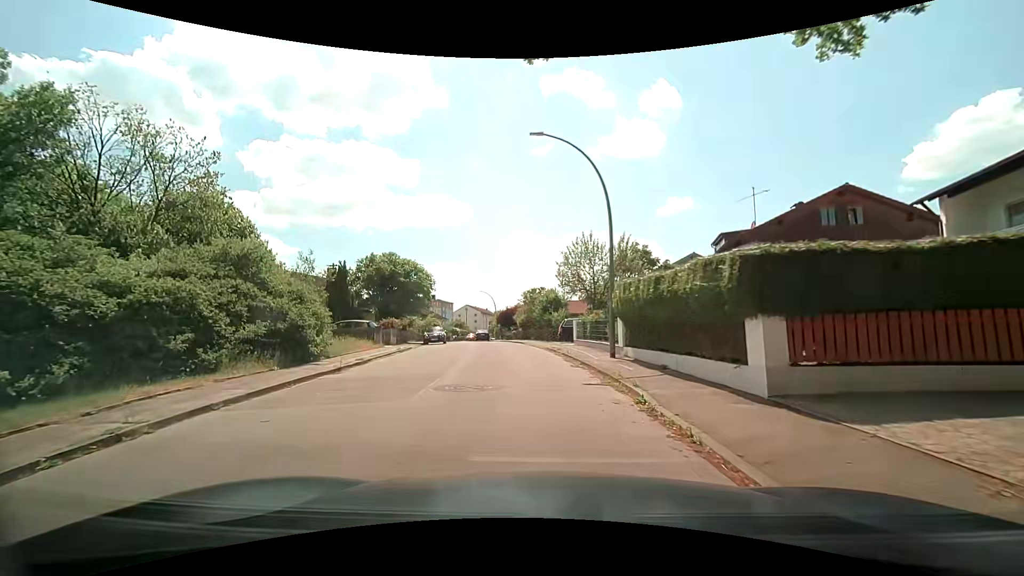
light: Day
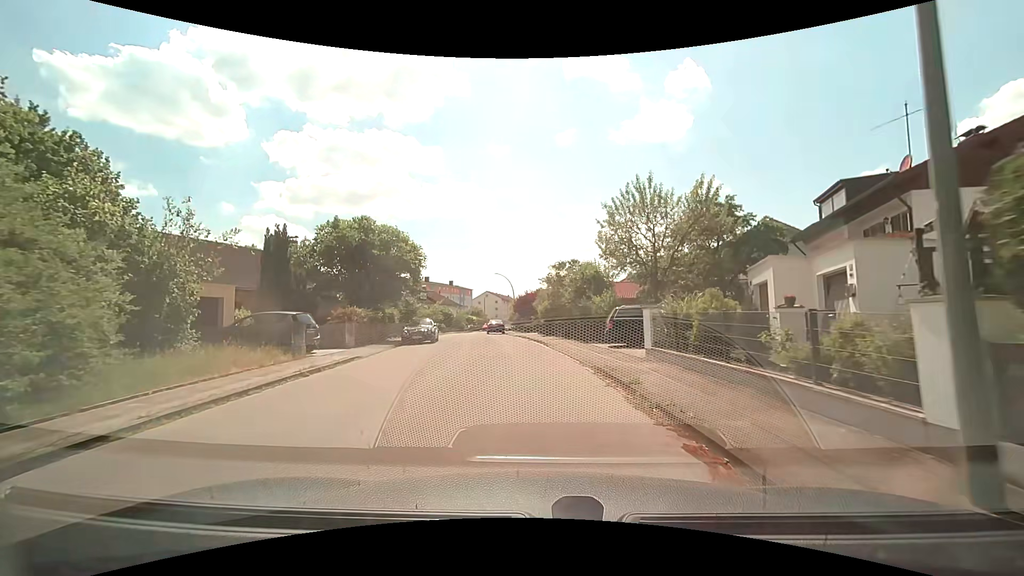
(-0.1, +12.3) m; -1°
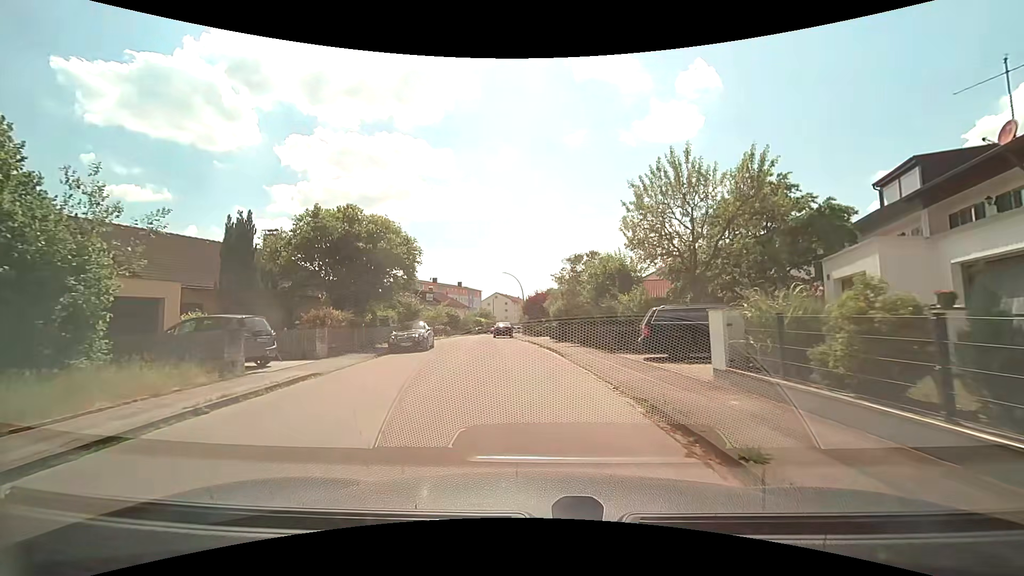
(-0.1, +4.3) m; -2°
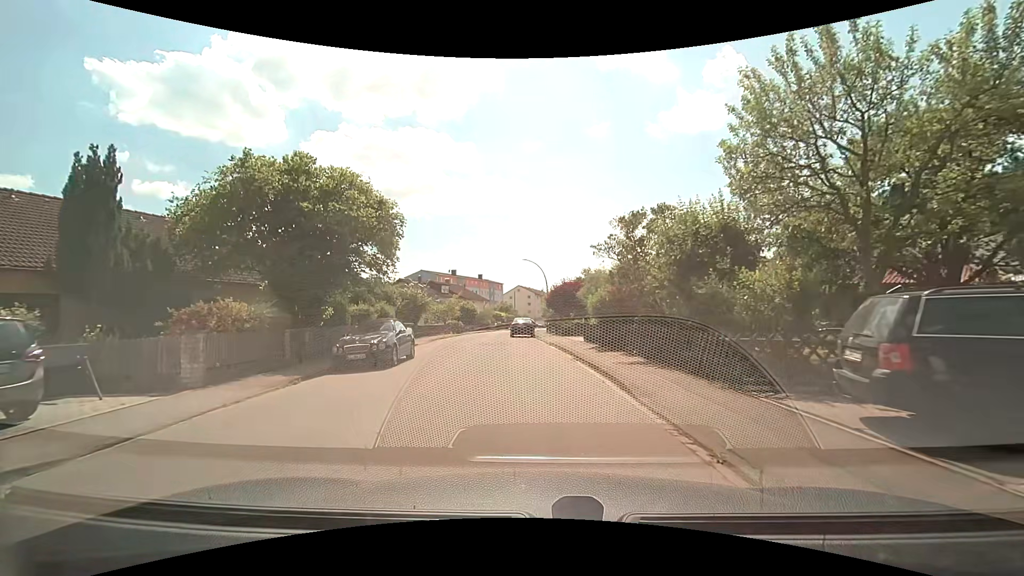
(-0.1, +8.6) m; -2°
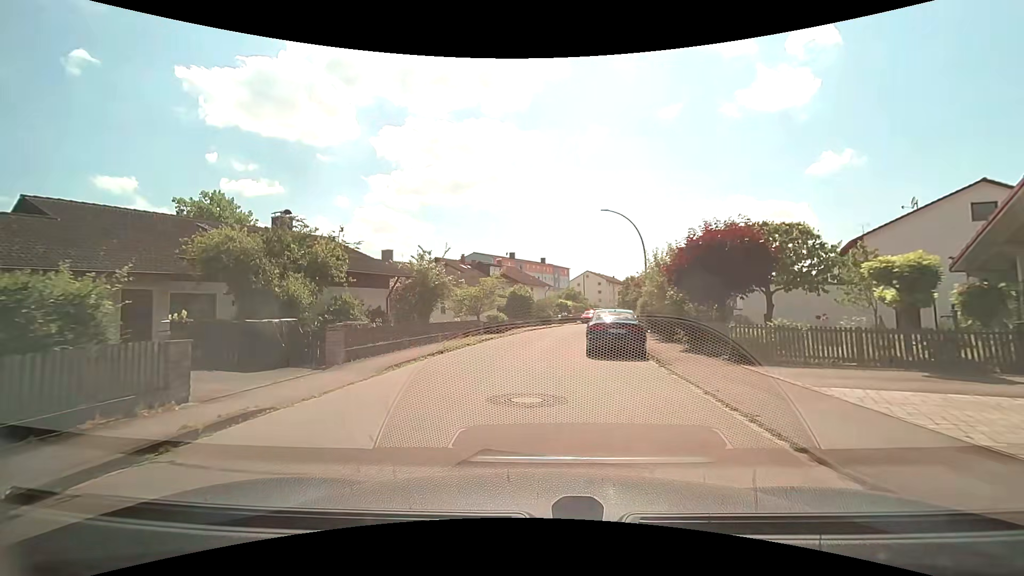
(-1.0, +20.9) m; -7°
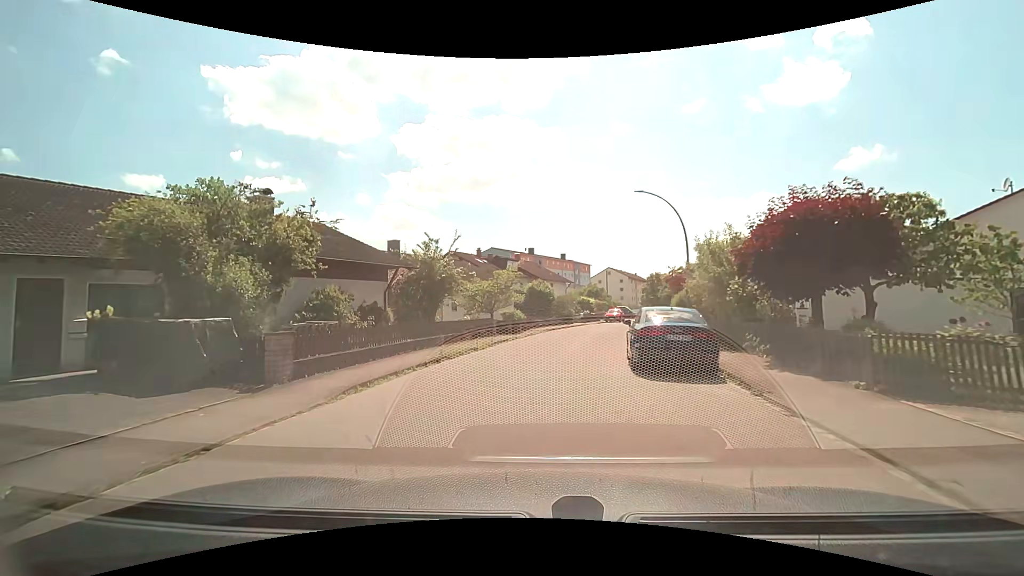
(-0.1, +4.2) m; -2°
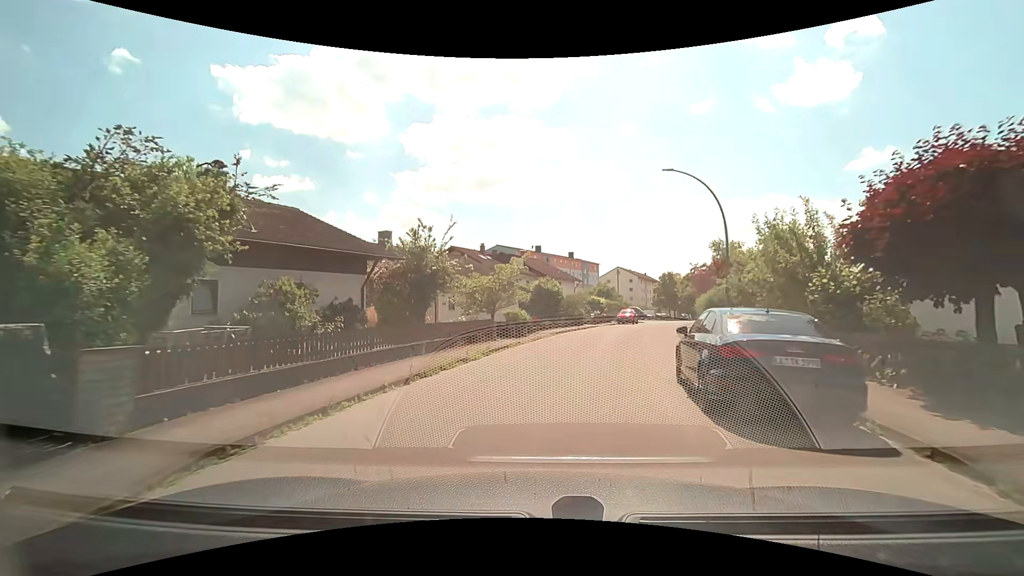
(-0.1, +4.2) m; -1°
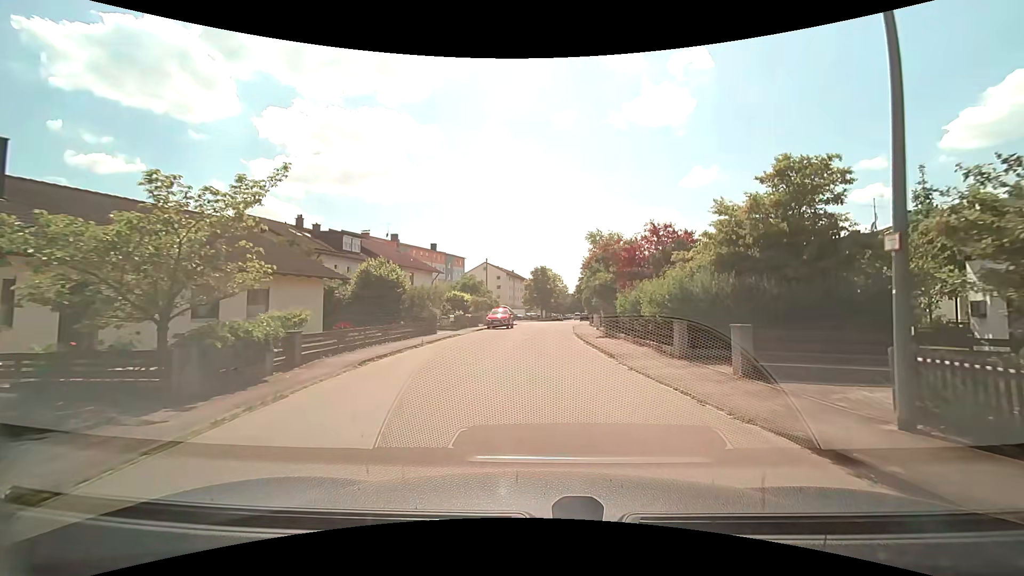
(+1.6, +16.8) m; +15°
(0, +10) (0, +20) (0, +30) (+1, +40) (+2, +50) (+2, +60) (+3, +70) (-4, +76) (-14, +78) (-24, +79) m
